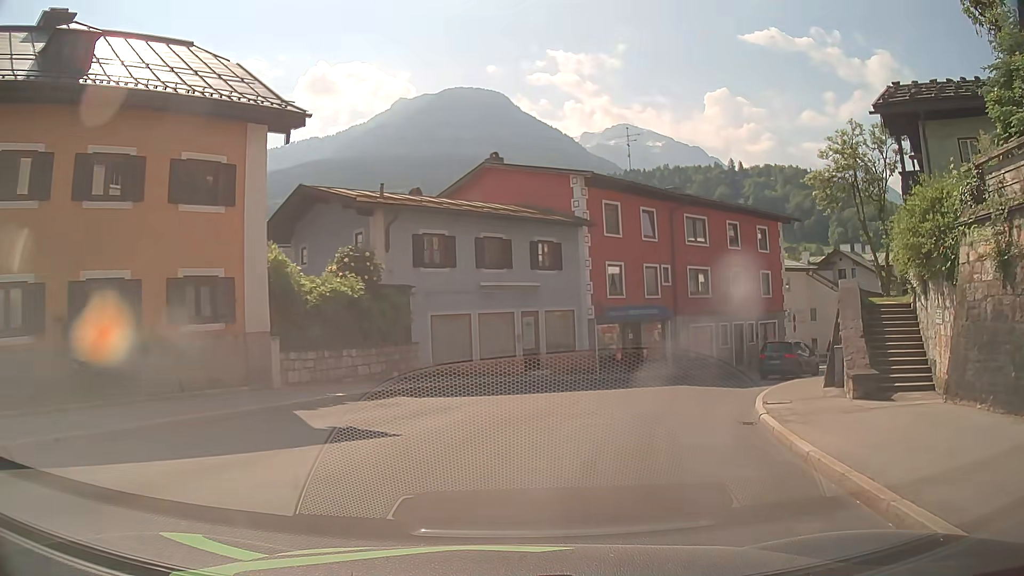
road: tertiary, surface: asphalt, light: Day
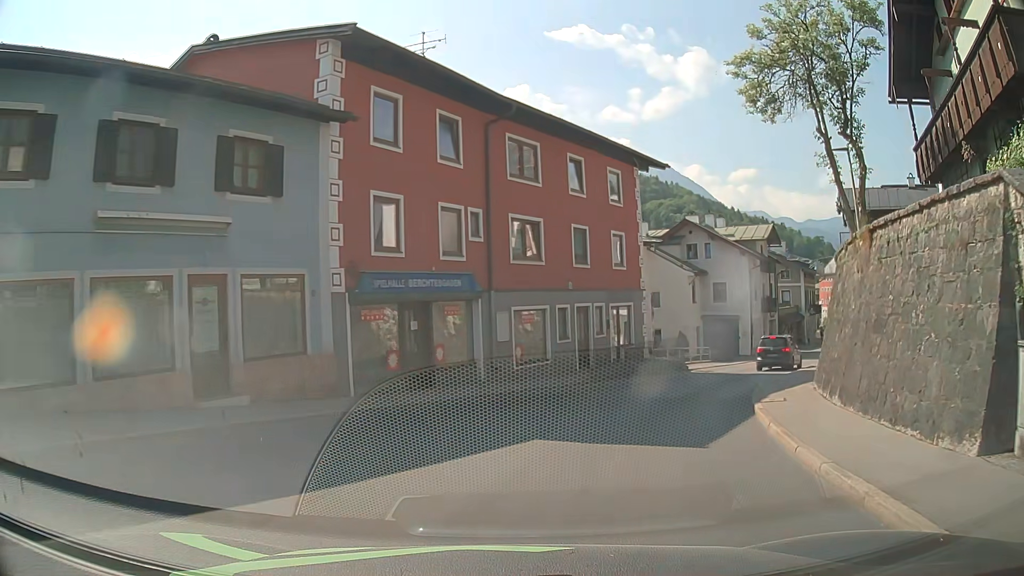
(+2.2, +13.1) m; +19°
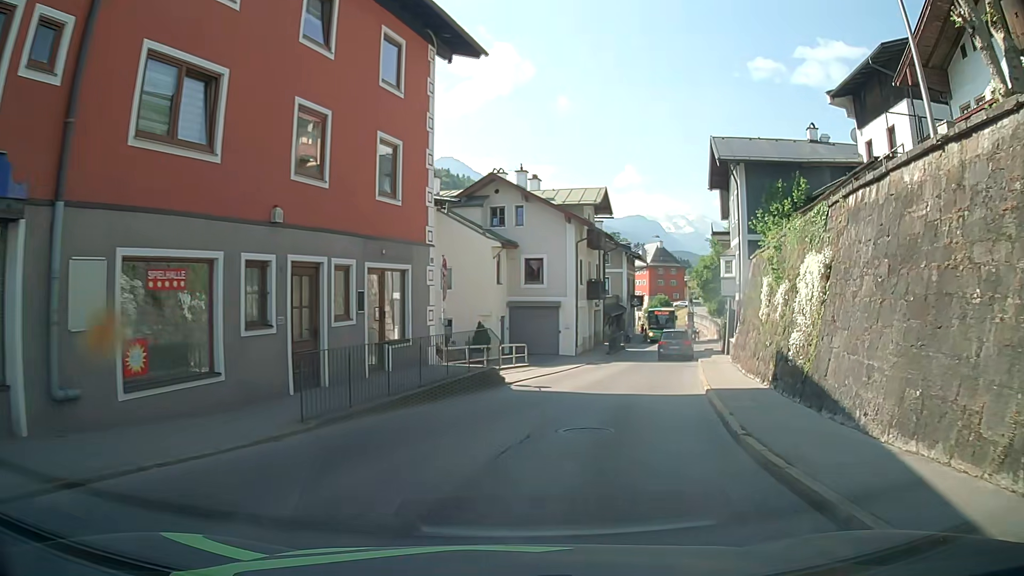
(+2.0, +12.9) m; +18°
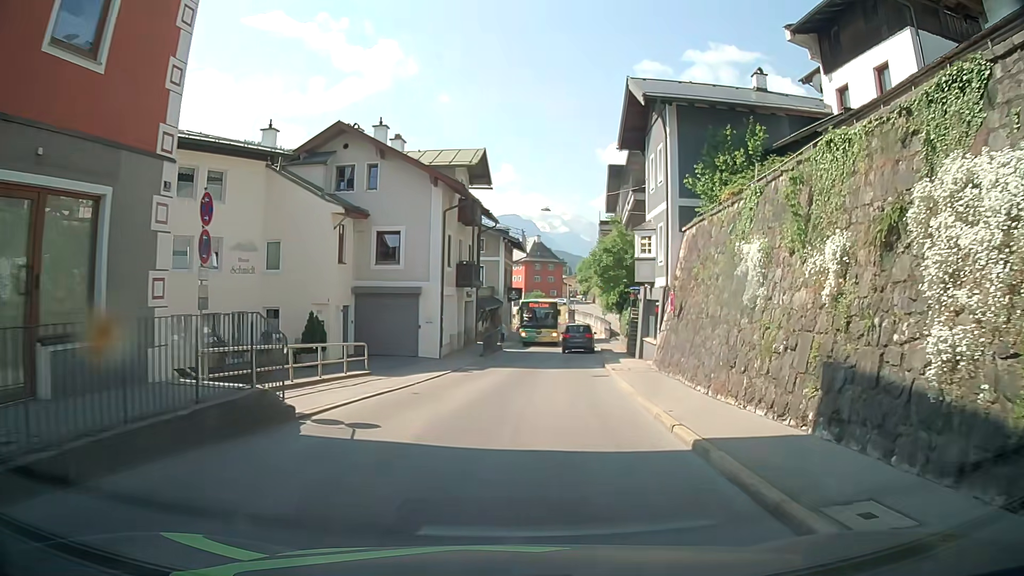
(+0.8, +8.5) m; +10°
